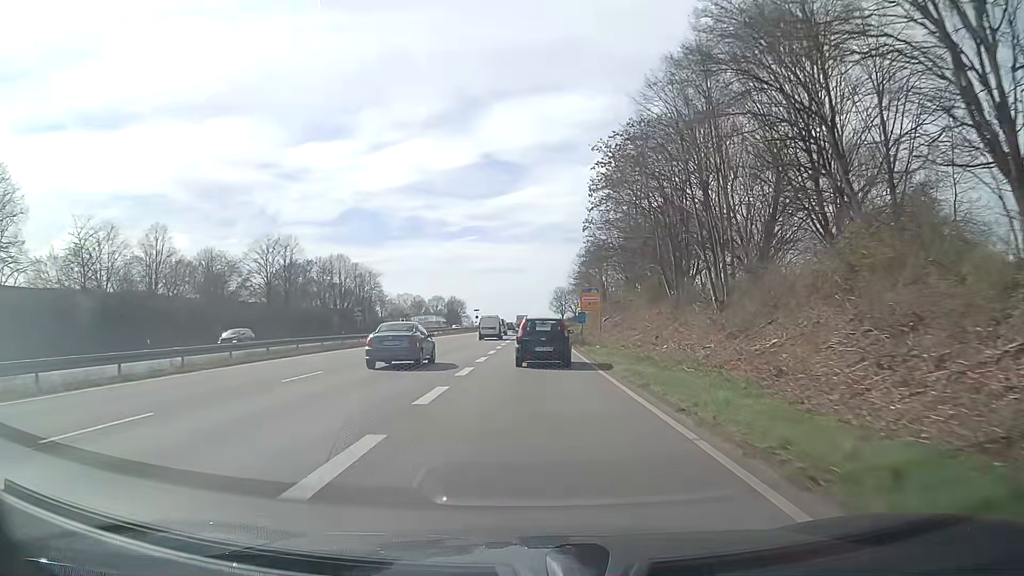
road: trunk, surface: asphalt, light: Day
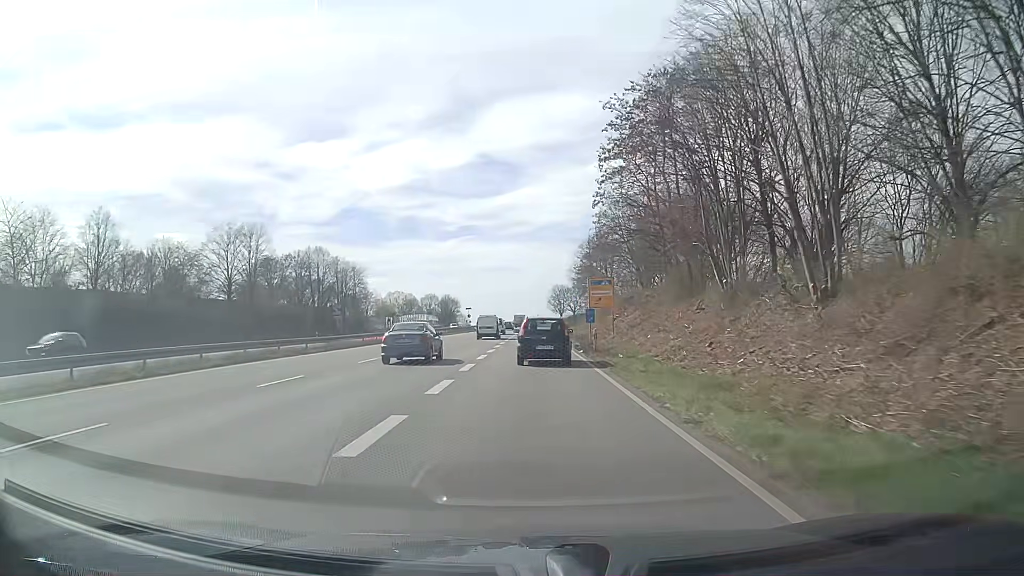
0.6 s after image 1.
(0.0, +10.4) m; 0°
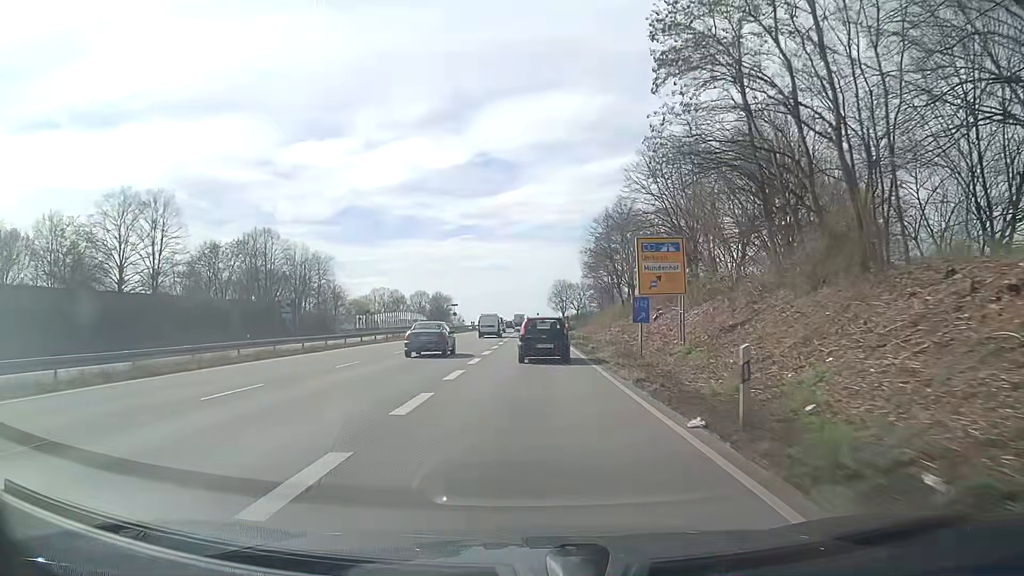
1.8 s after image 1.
(0.0, +20.7) m; 0°
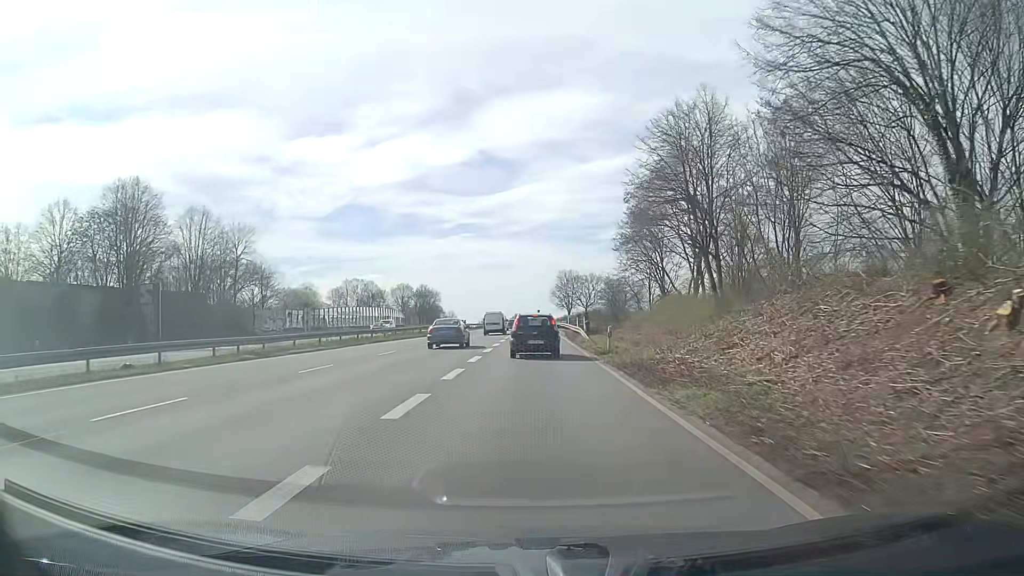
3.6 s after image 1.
(+0.2, +30.7) m; 0°
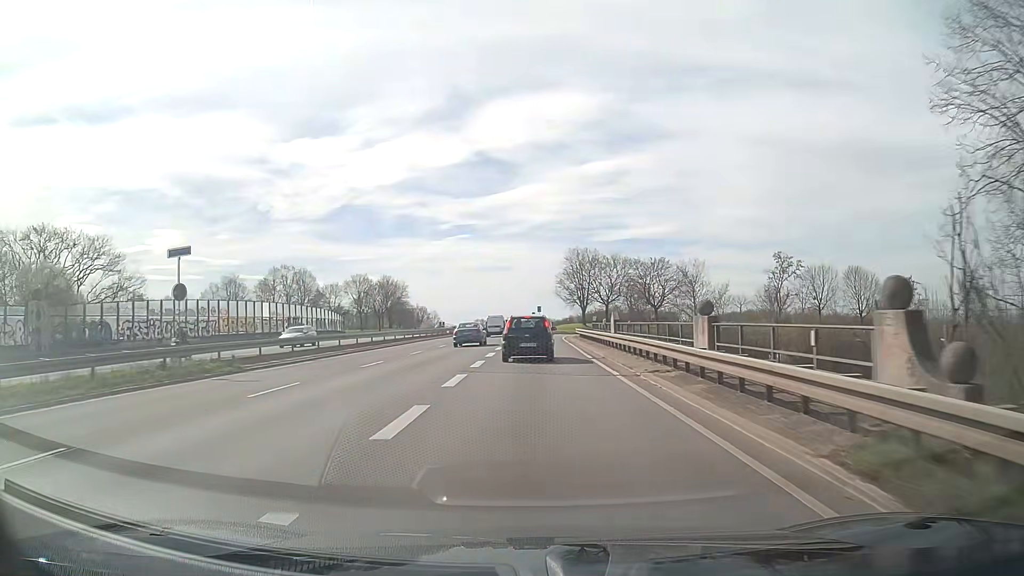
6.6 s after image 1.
(+0.2, +49.0) m; 0°
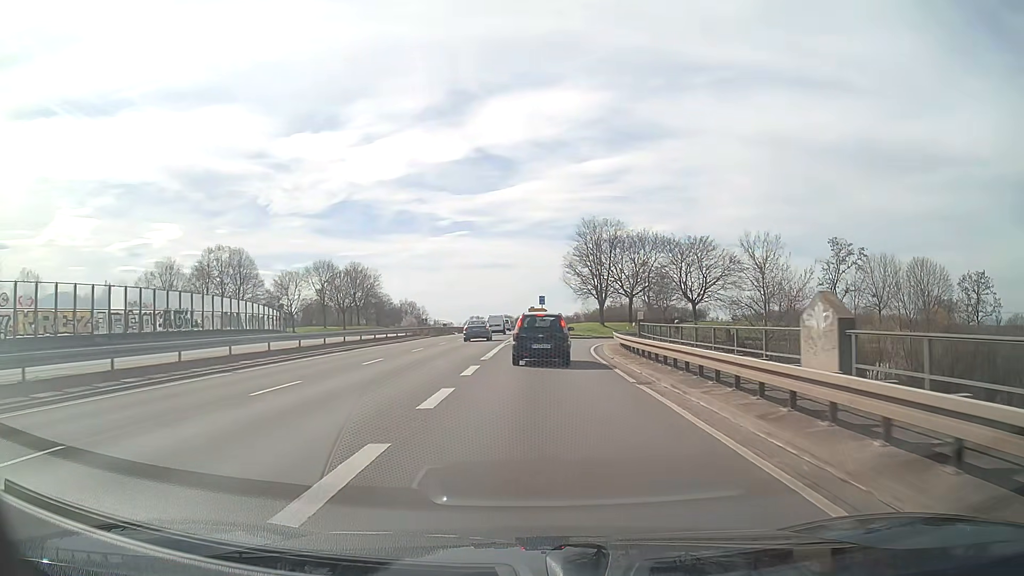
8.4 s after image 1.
(+0.2, +27.1) m; +1°
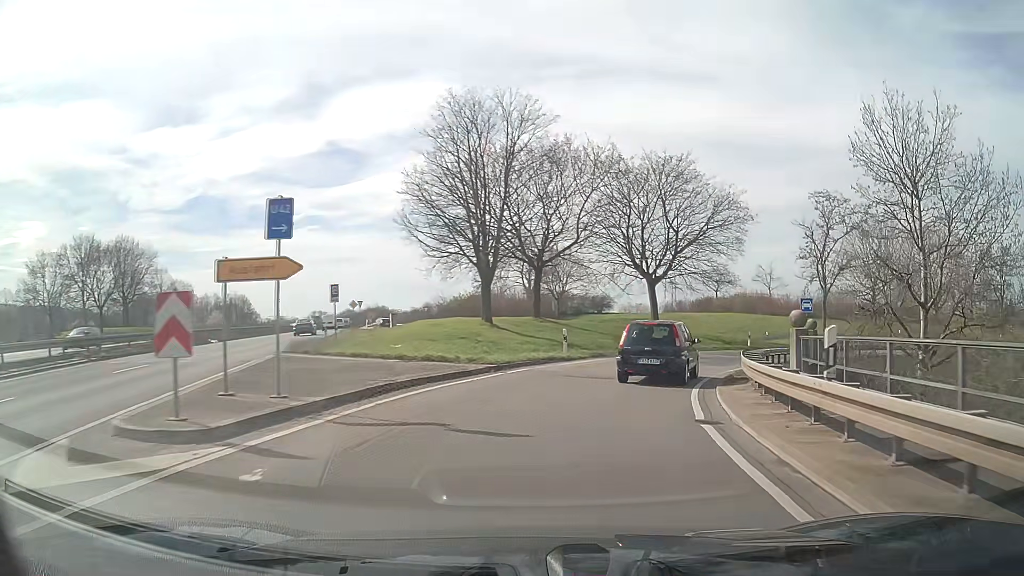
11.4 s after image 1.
(+1.9, +39.7) m; +12°
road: trunk_link
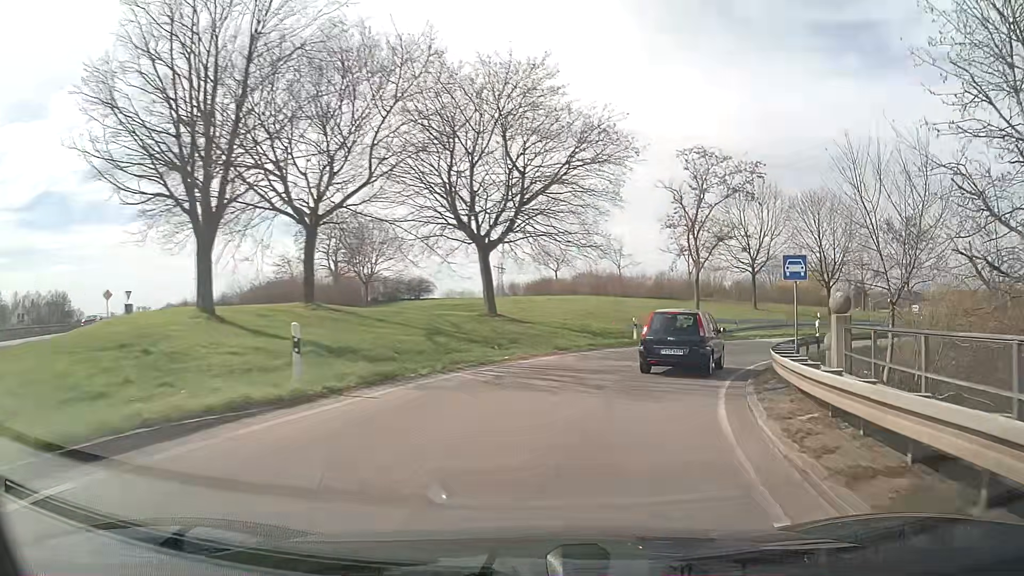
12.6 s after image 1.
(+1.8, +14.4) m; +15°
(+1, +10) (+4, +19) (+9, +28) (+16, +35) (+25, +40) (+34, +44) (+43, +48) (+53, +51) (+62, +54) (+72, +57) m
